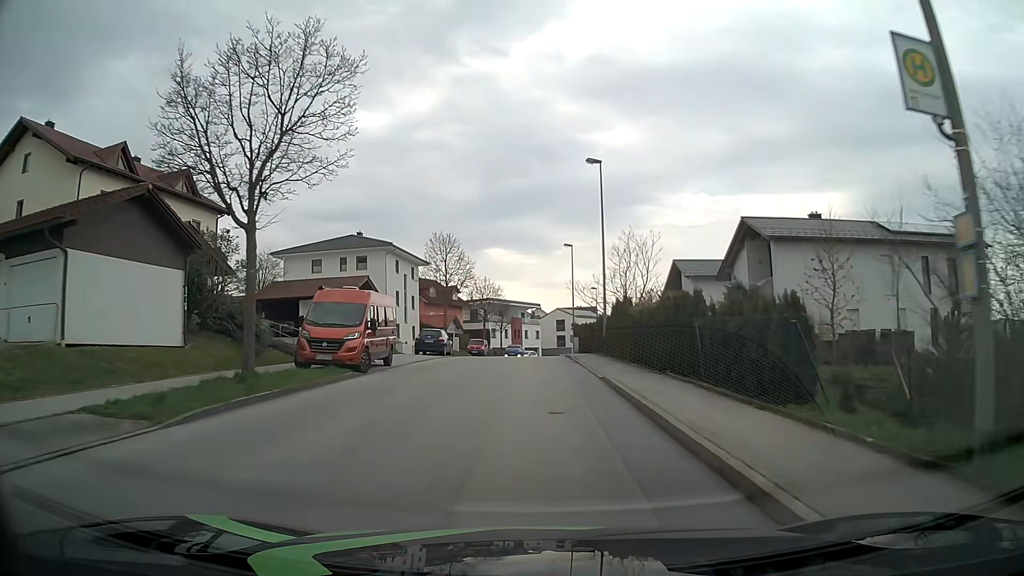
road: residential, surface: asphalt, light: Day
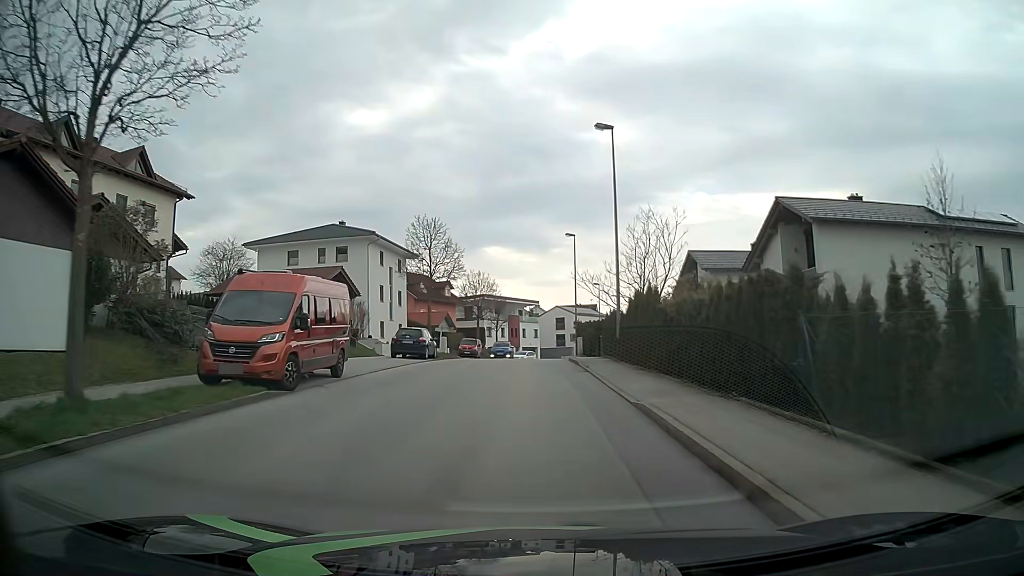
(0.0, +6.0) m; 0°
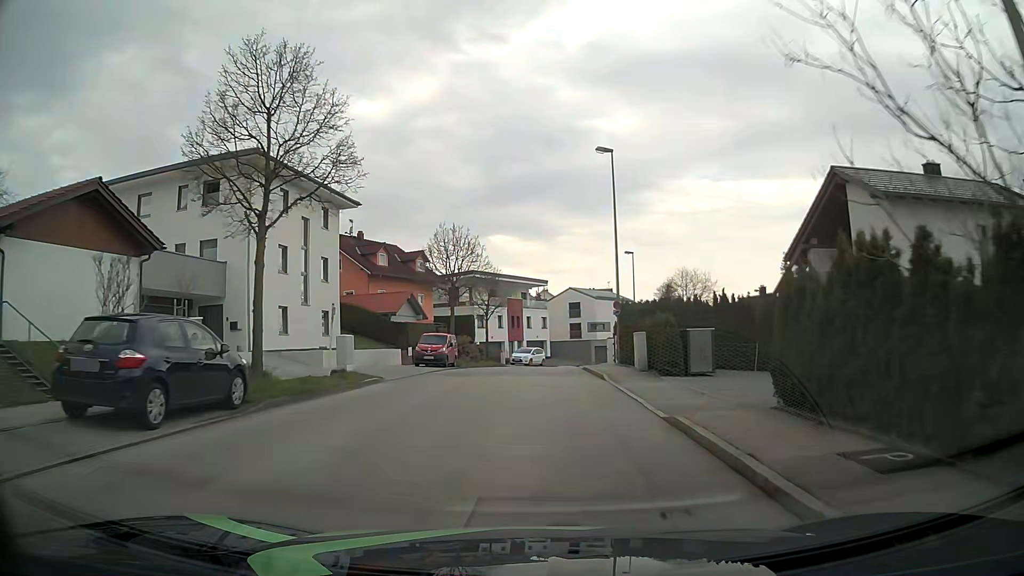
(-0.1, +24.3) m; -1°
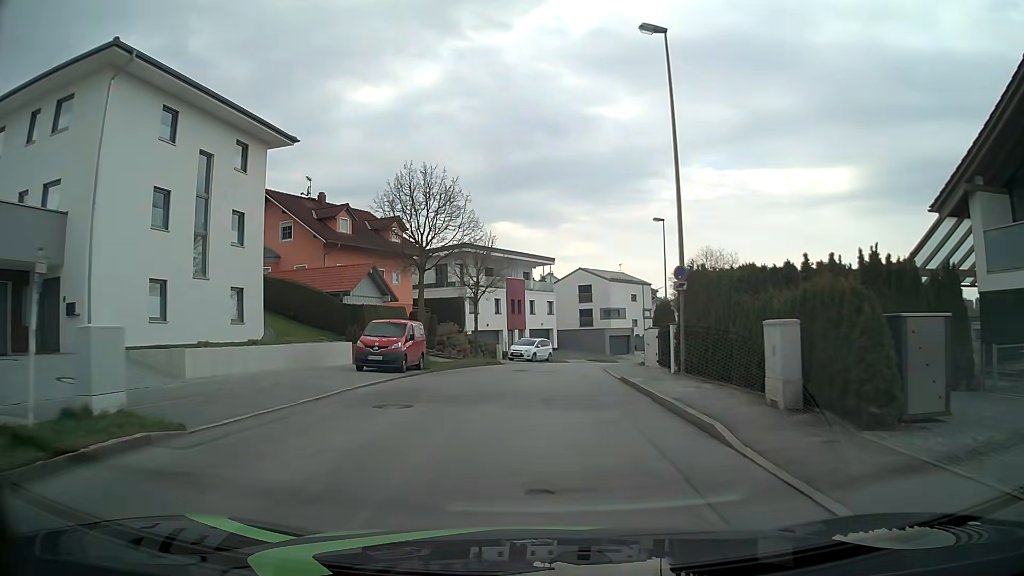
(0.0, +12.5) m; -1°
